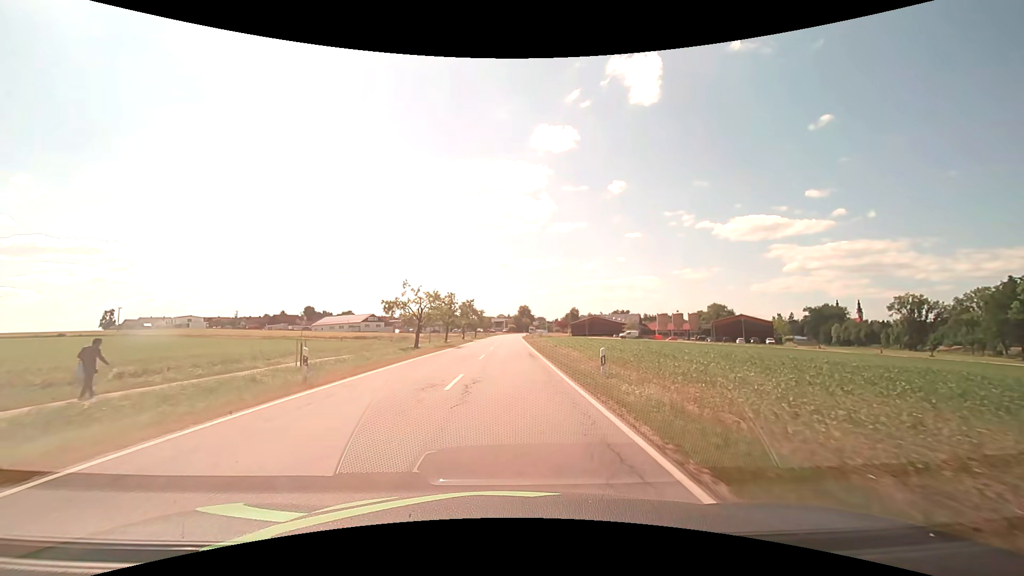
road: secondary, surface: asphalt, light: Day
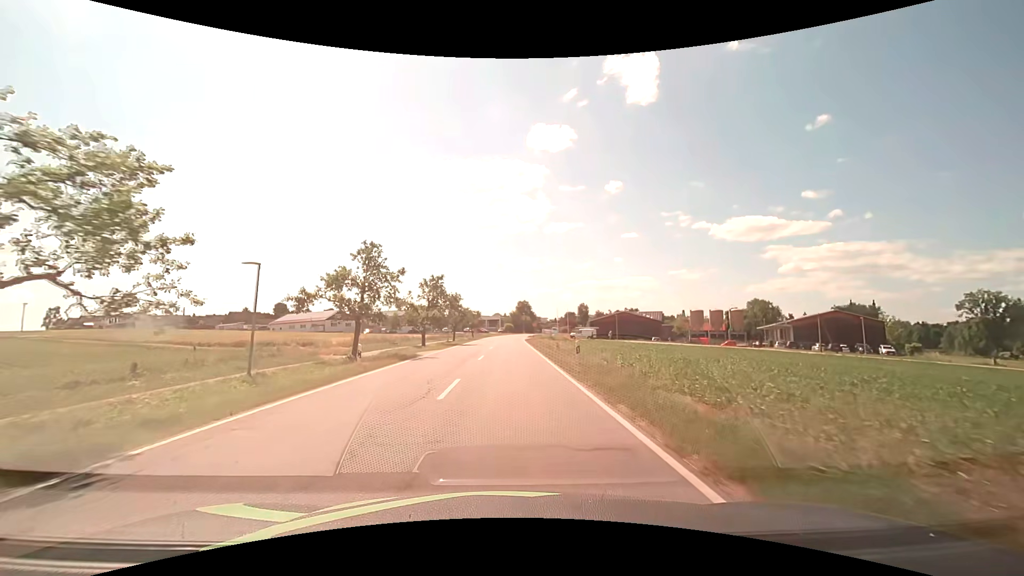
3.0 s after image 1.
(+0.1, +38.1) m; 0°
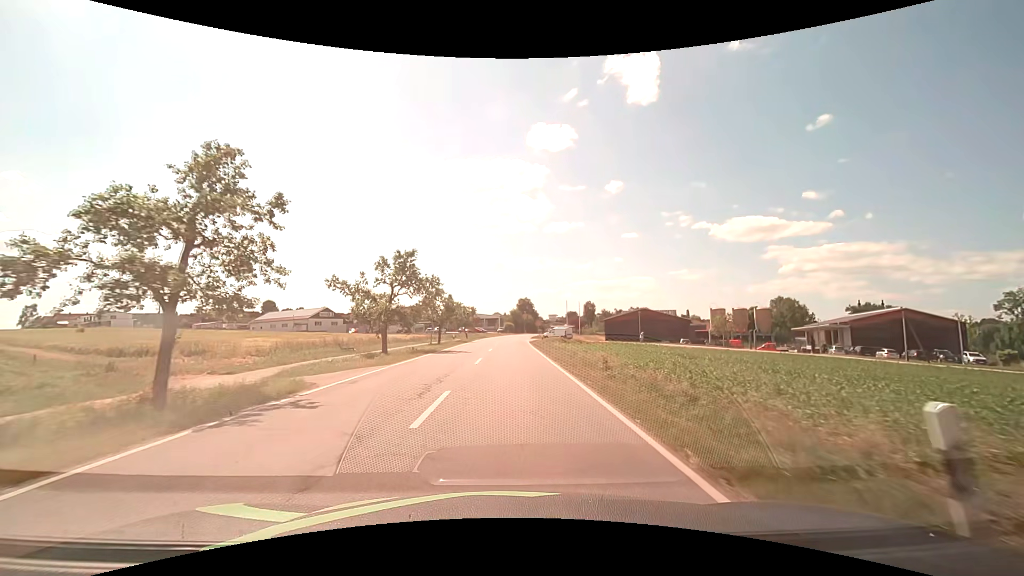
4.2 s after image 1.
(0.0, +15.3) m; 0°
(0, +10) (0, +20) (0, +30) (0, +40) (0, +50) (+1, +60) (+1, +70) (+2, +80) (+2, +90) (+3, +100) m
